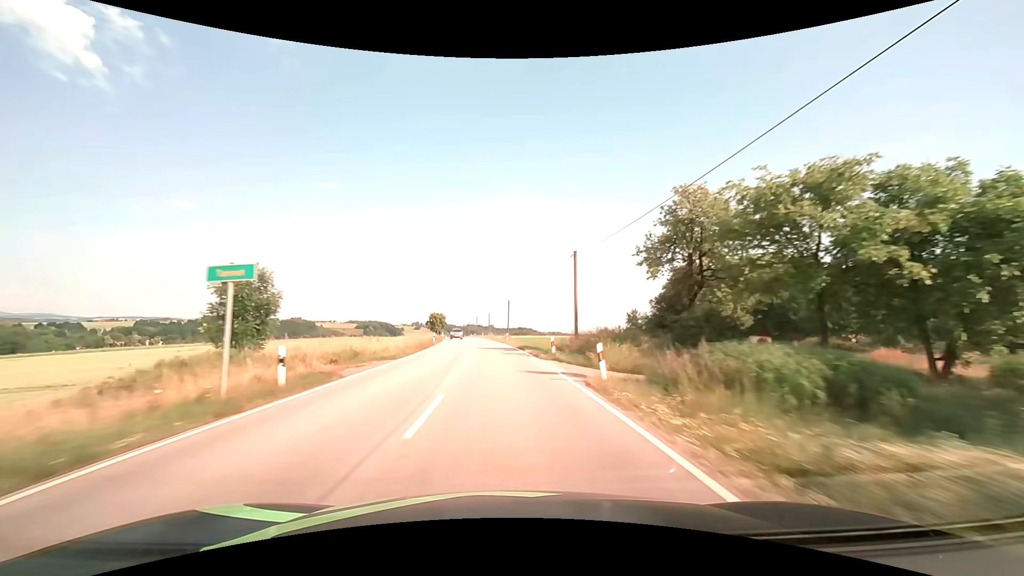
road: secondary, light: Day
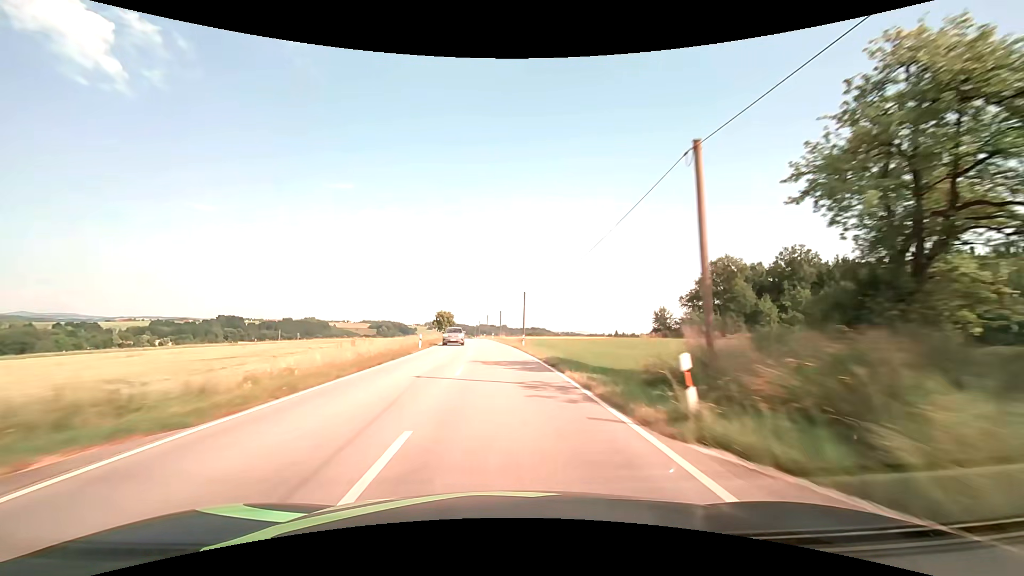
(-0.2, +15.9) m; -2°
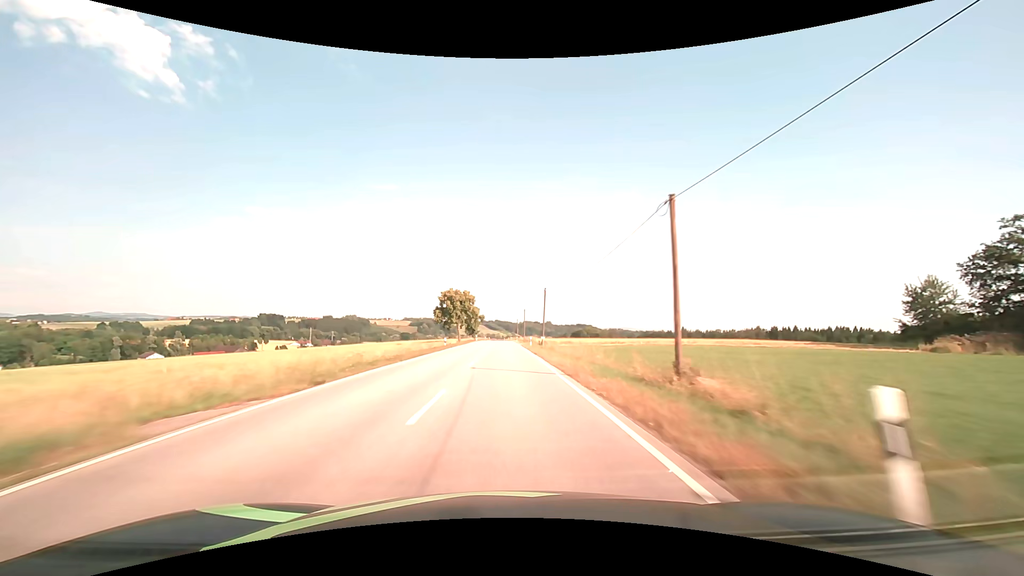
(-4.8, +79.3) m; -5°
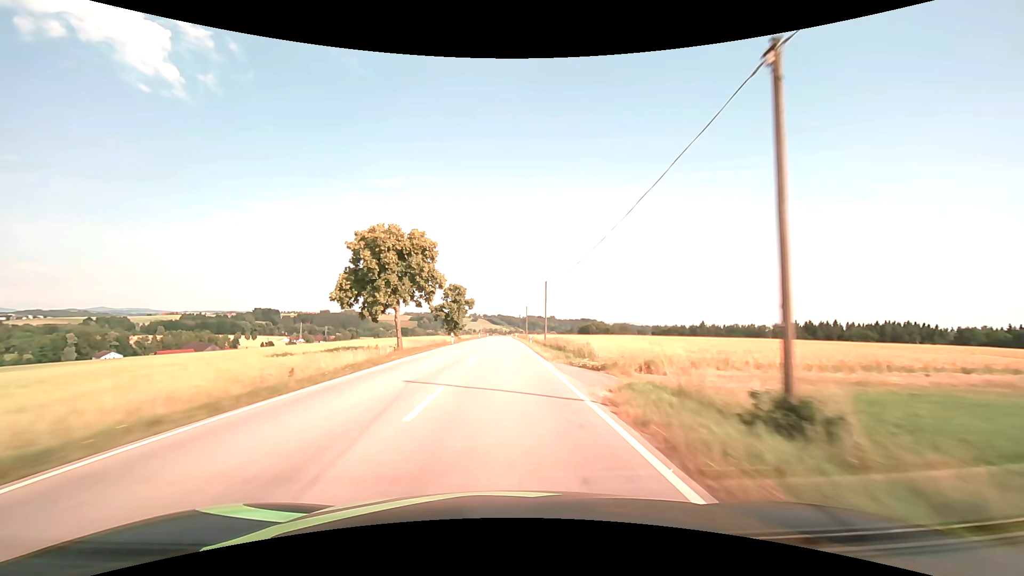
(-0.1, +47.8) m; 0°
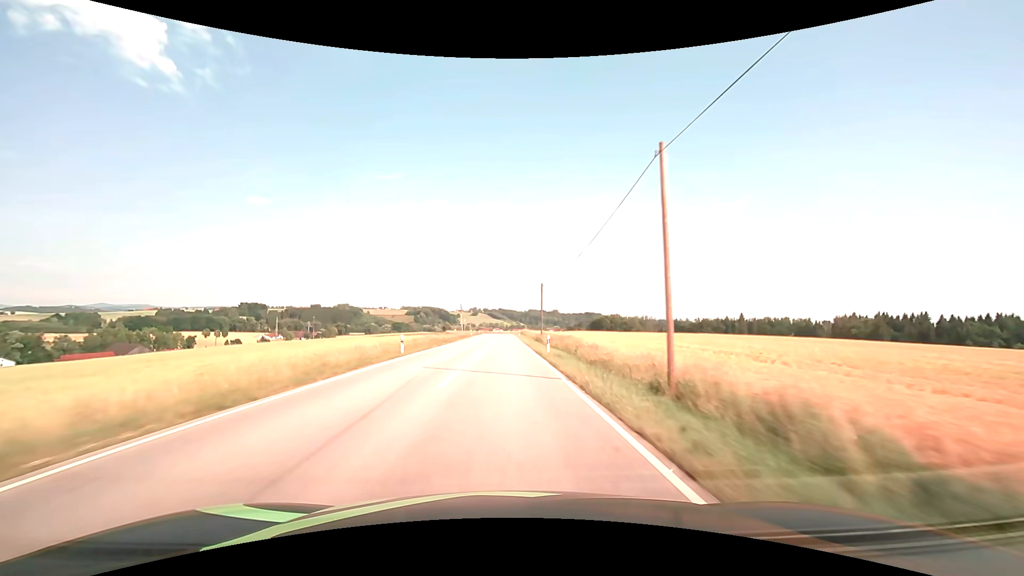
(0.0, +79.8) m; 0°
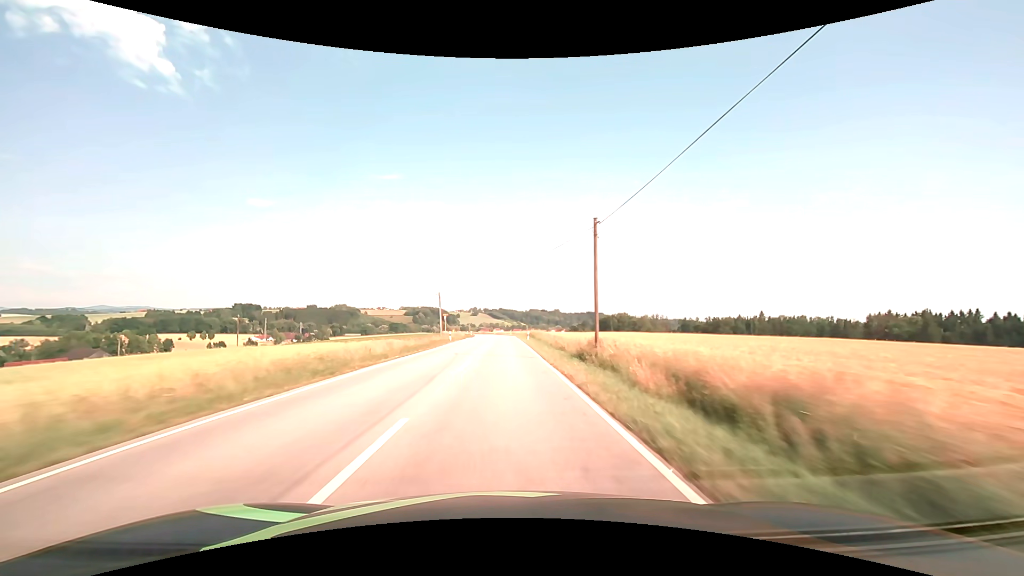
(-0.1, +31.9) m; 0°
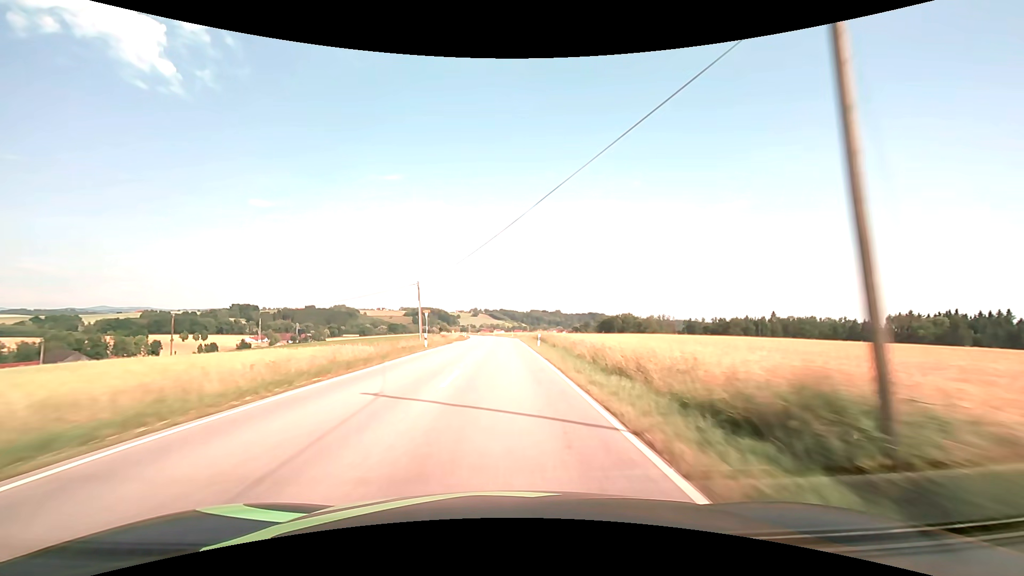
(0.0, +15.9) m; 0°
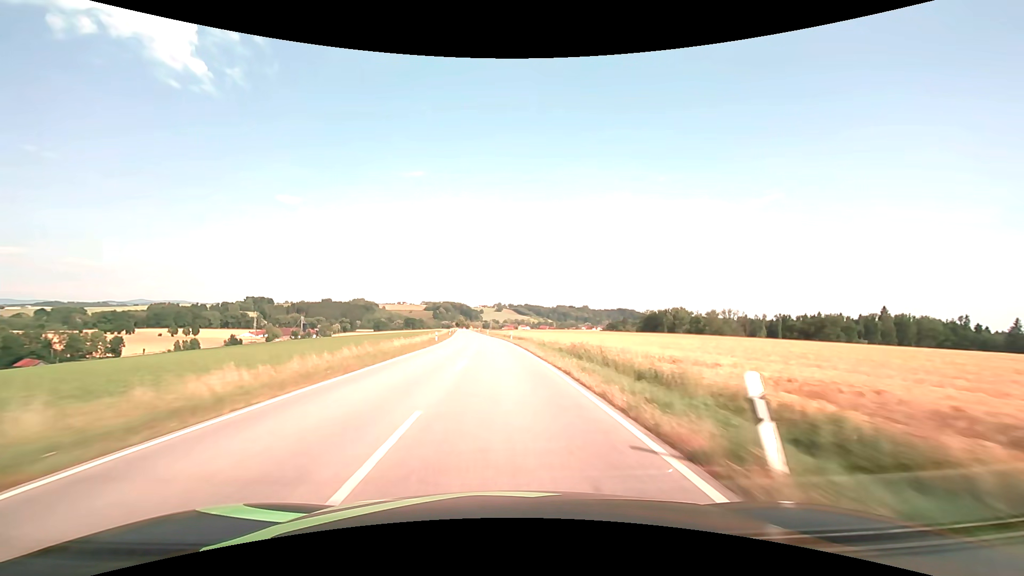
(-1.2, +79.4) m; -3°
(0, +10) (0, +20) (-1, +30) (-1, +40) (-2, +50) (-2, +60) (-3, +70) (-4, +80) (-5, +90) (-6, +100) m
